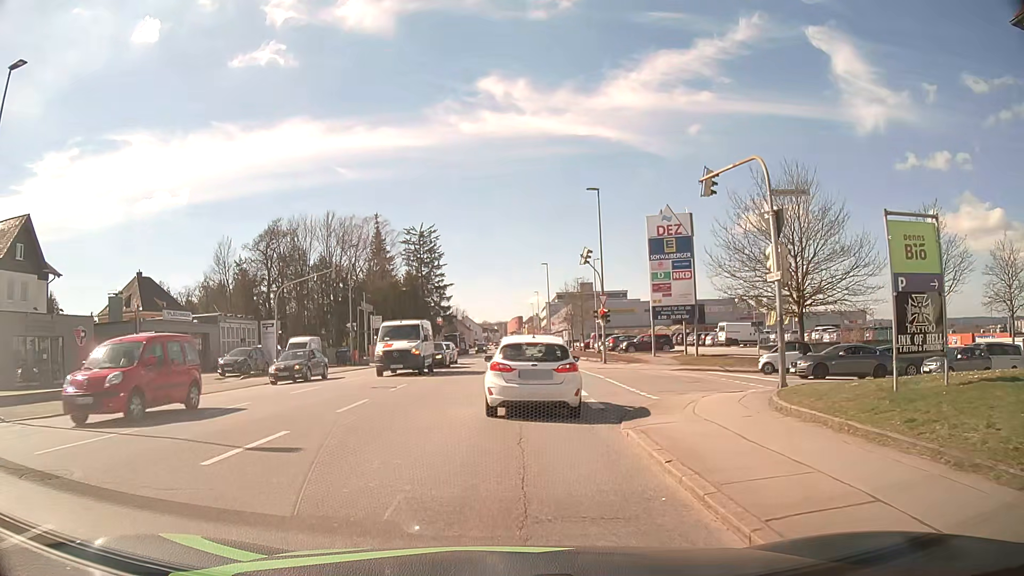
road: tertiary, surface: asphalt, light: Day
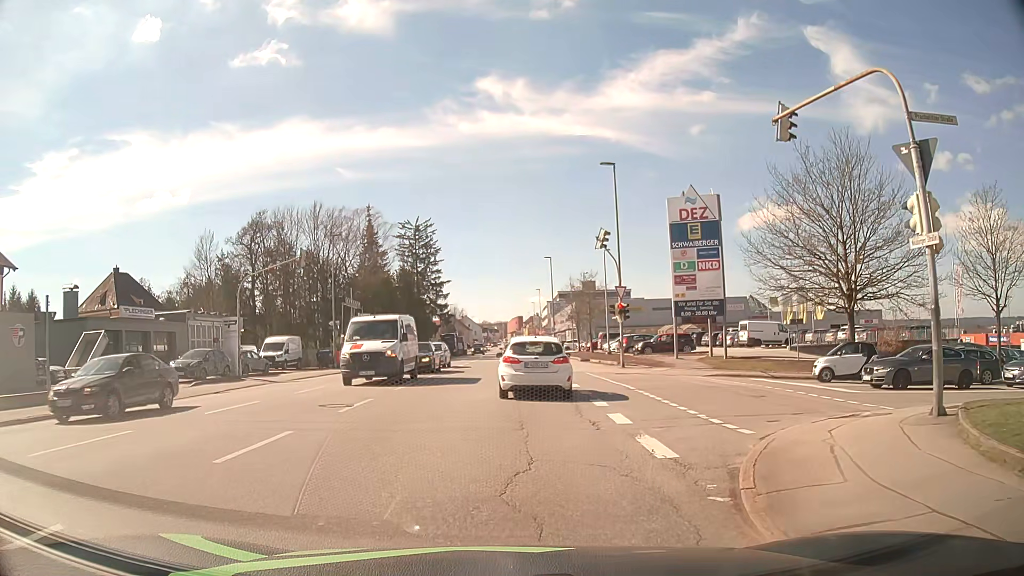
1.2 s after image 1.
(0.0, +5.9) m; 0°
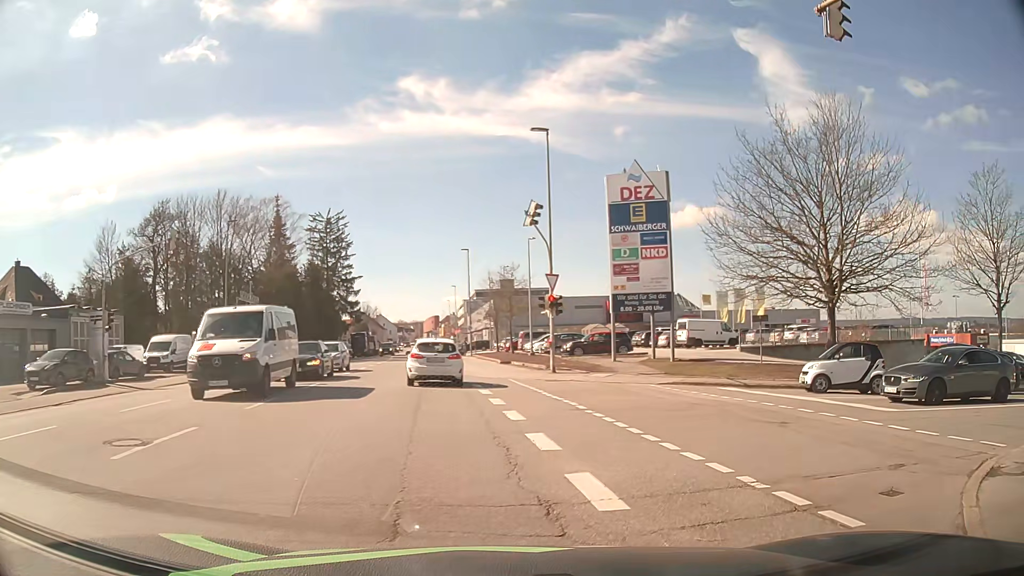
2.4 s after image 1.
(+0.1, +5.8) m; +6°
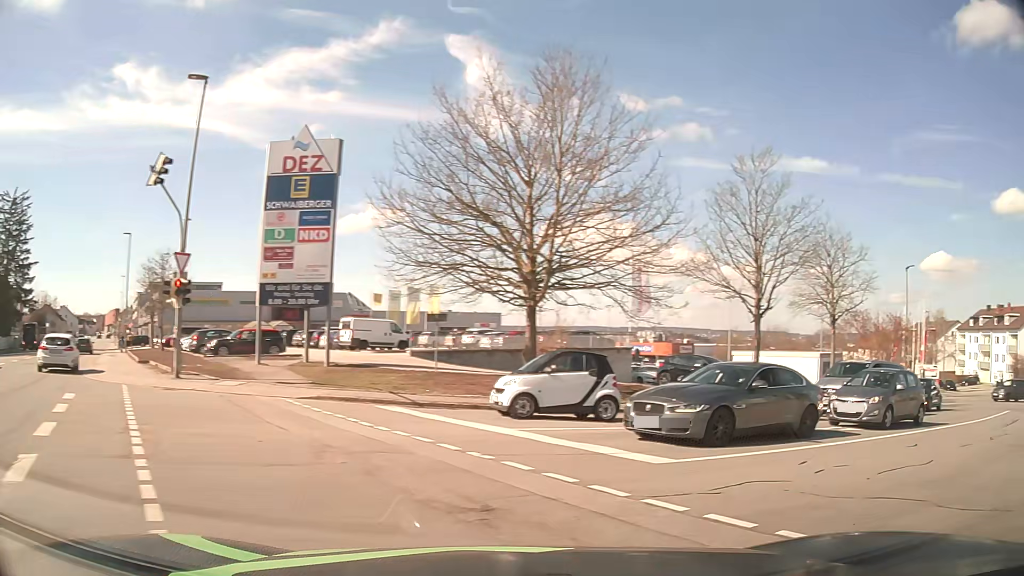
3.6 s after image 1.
(+1.1, +5.5) m; +28°
